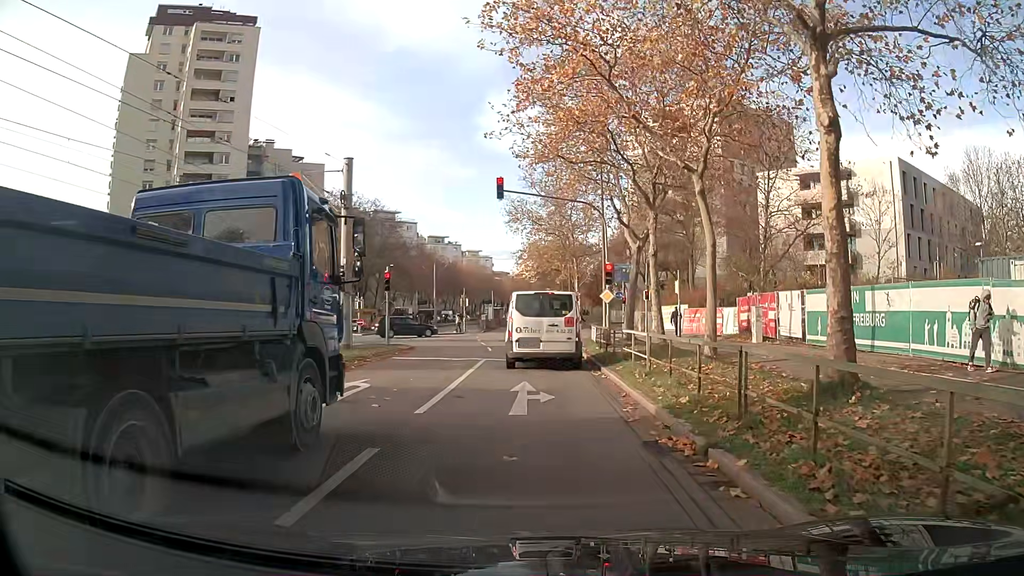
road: tertiary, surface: asphalt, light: Day
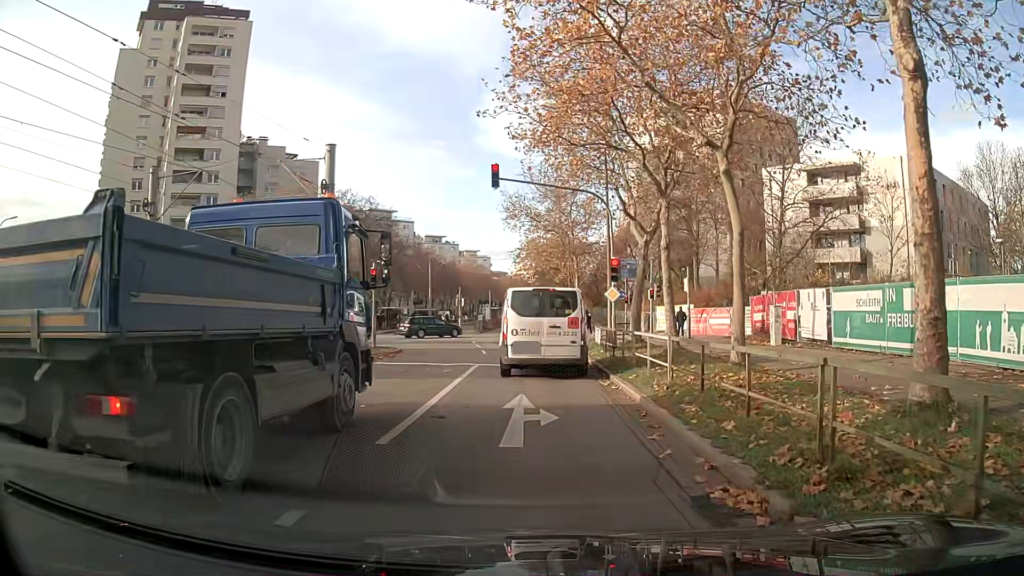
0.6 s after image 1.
(0.0, +2.3) m; 0°
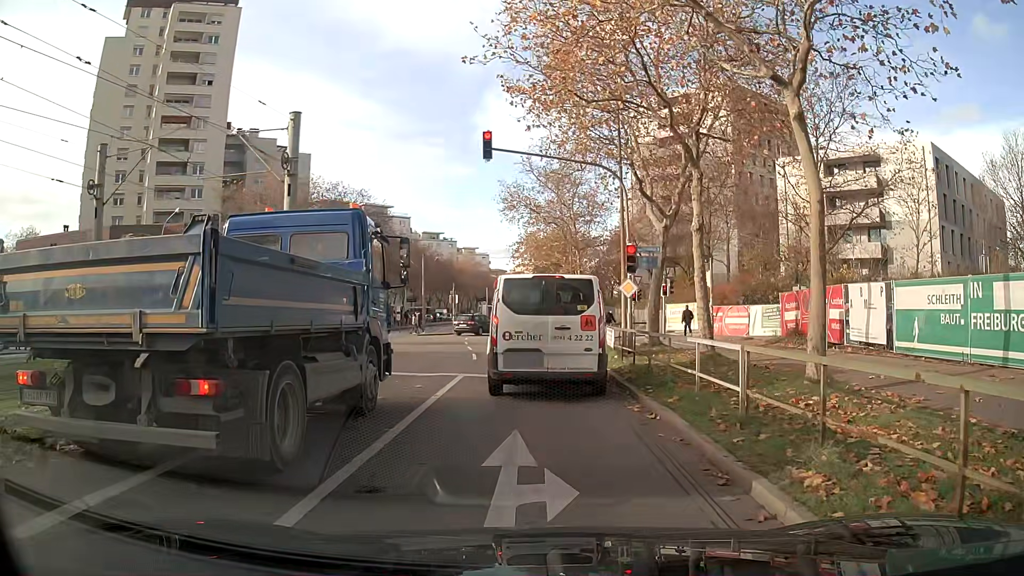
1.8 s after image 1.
(0.0, +3.9) m; -2°
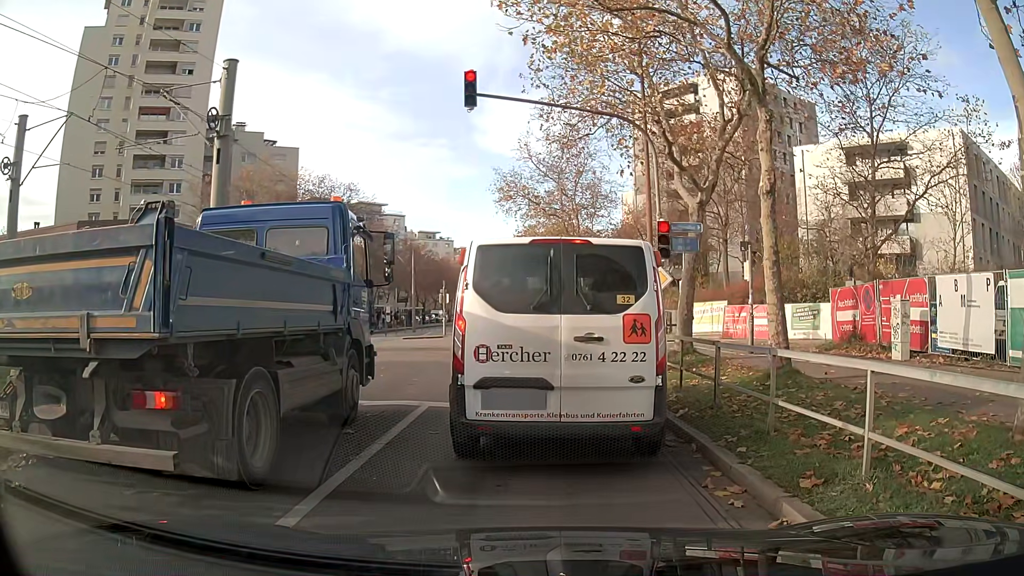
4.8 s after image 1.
(0.0, +4.8) m; 0°
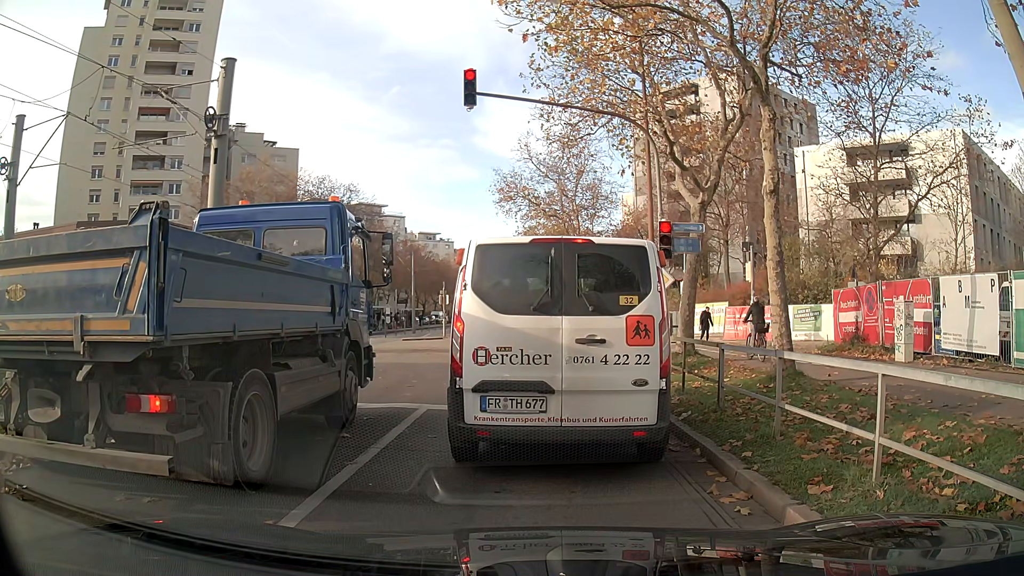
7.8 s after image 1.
(0.0, +0.3) m; 0°
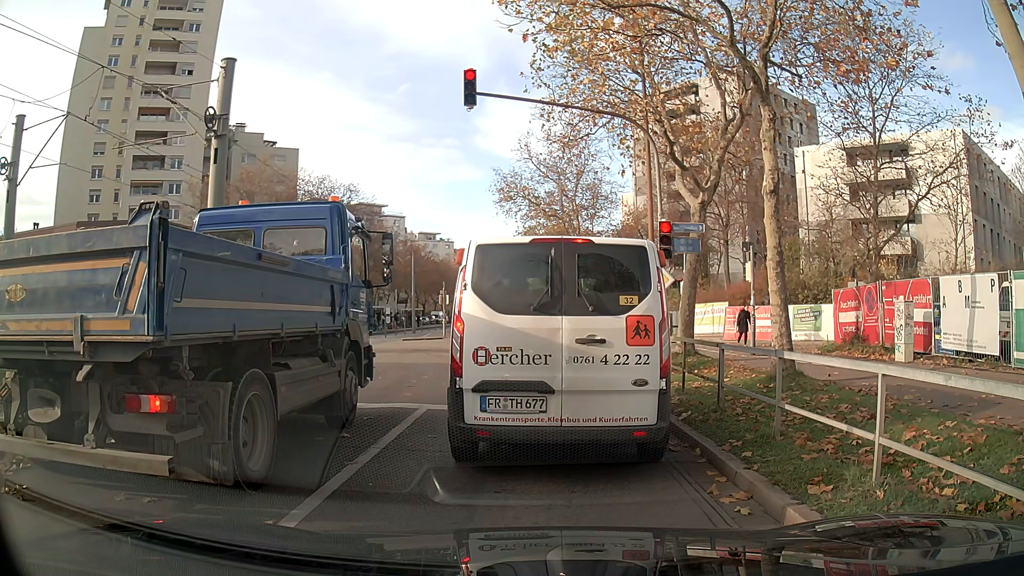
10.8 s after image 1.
(0.0, 0.0) m; 0°
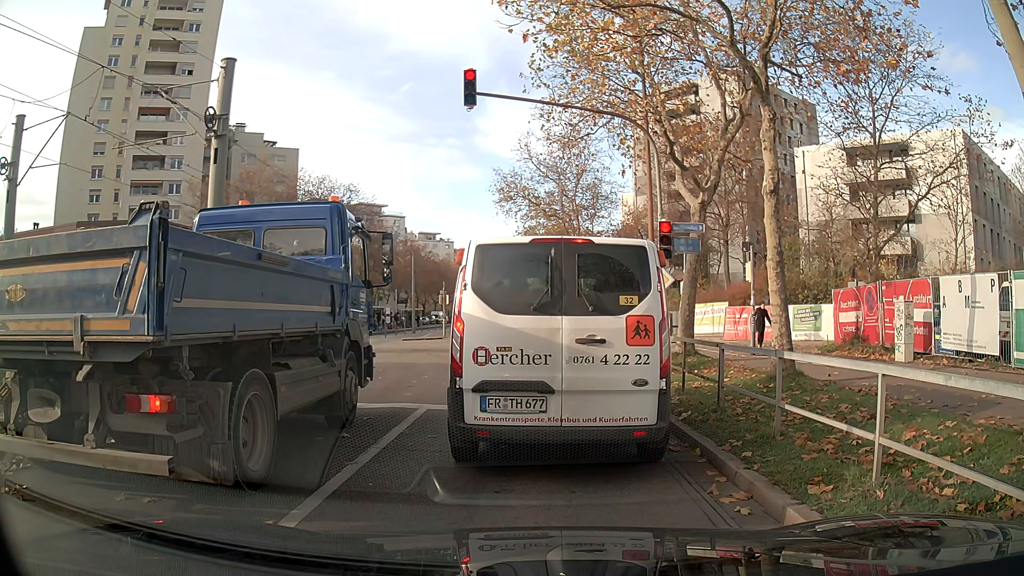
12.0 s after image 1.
(0.0, 0.0) m; 0°
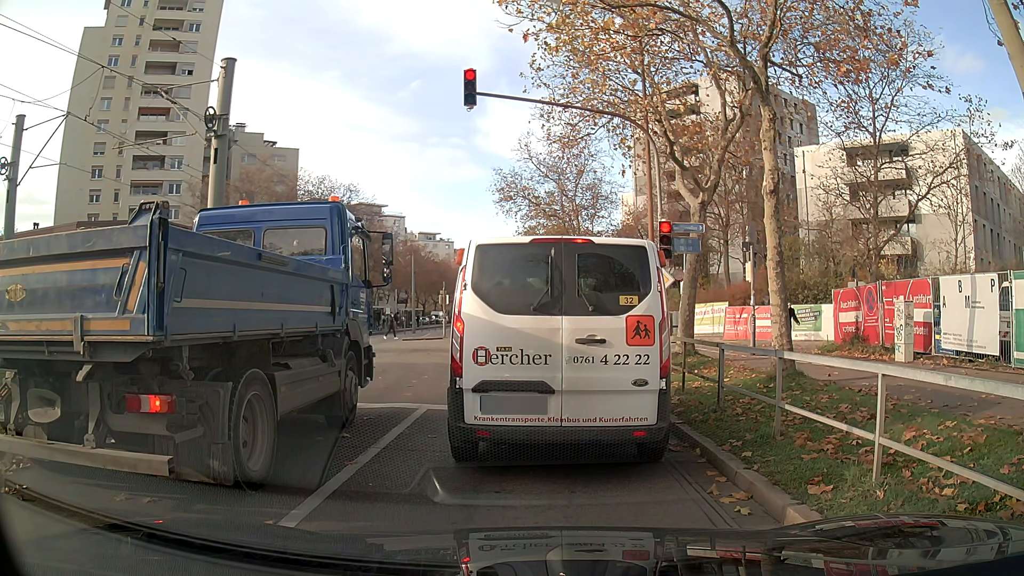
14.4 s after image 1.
(0.0, 0.0) m; 0°
